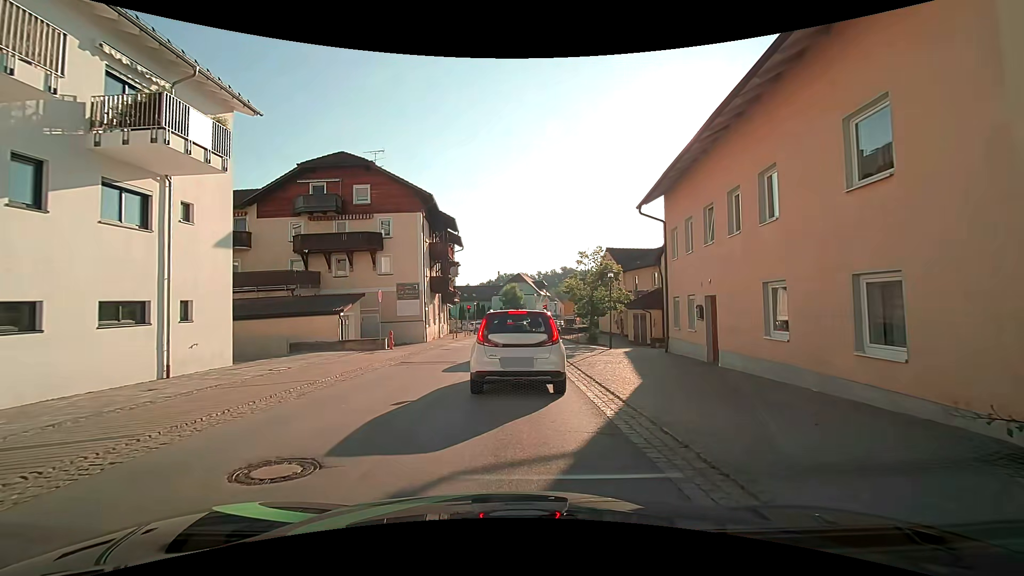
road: secondary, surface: asphalt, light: Day
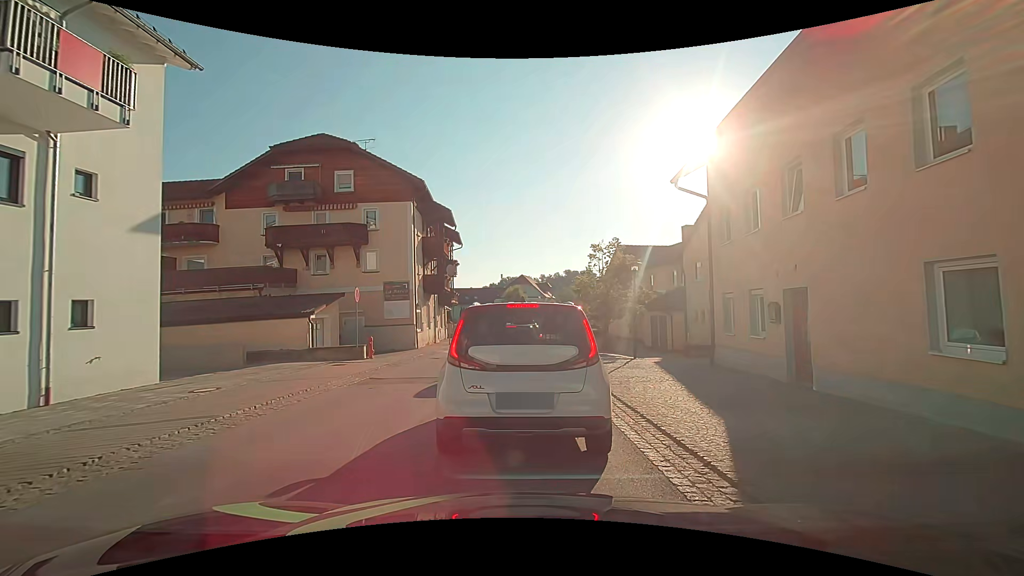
(0.0, +4.0) m; -2°
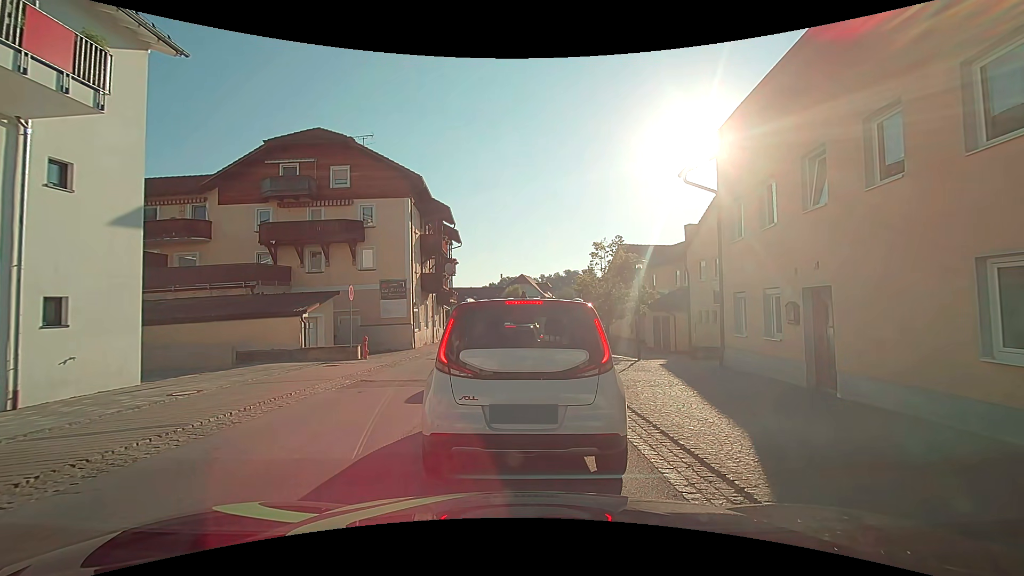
(0.0, +0.7) m; 0°
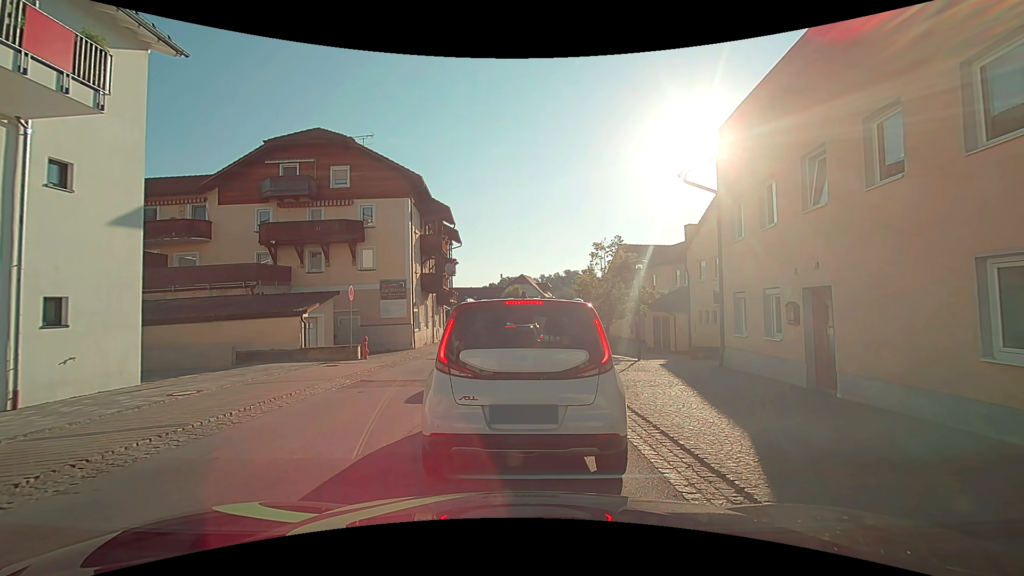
(0.0, 0.0) m; 0°
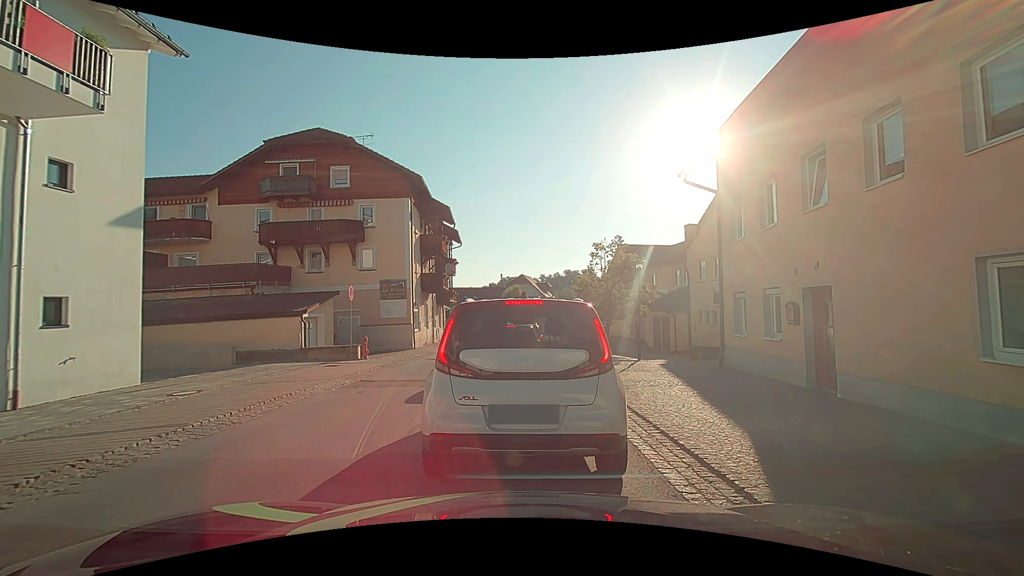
(0.0, 0.0) m; 0°
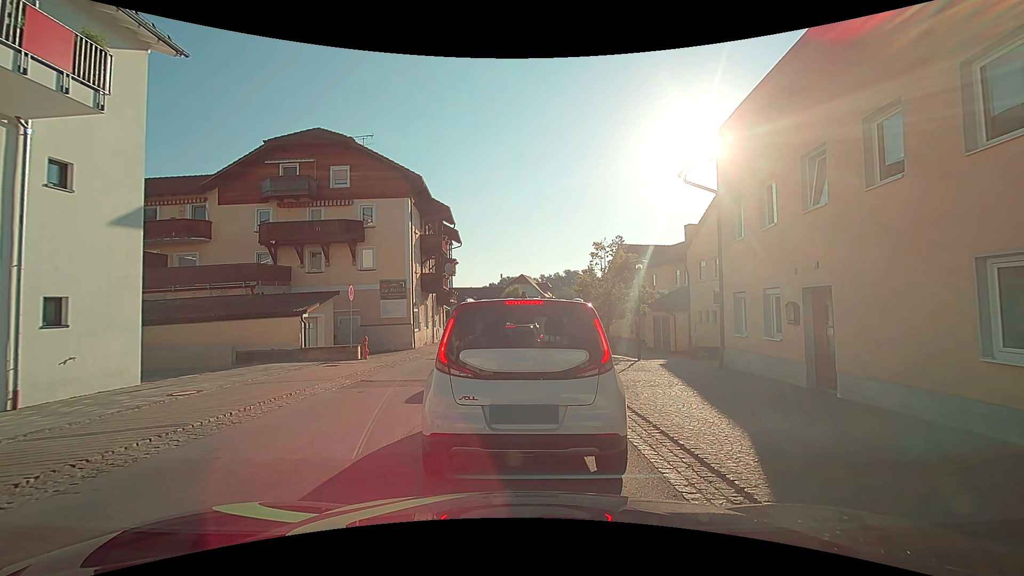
(0.0, 0.0) m; 0°
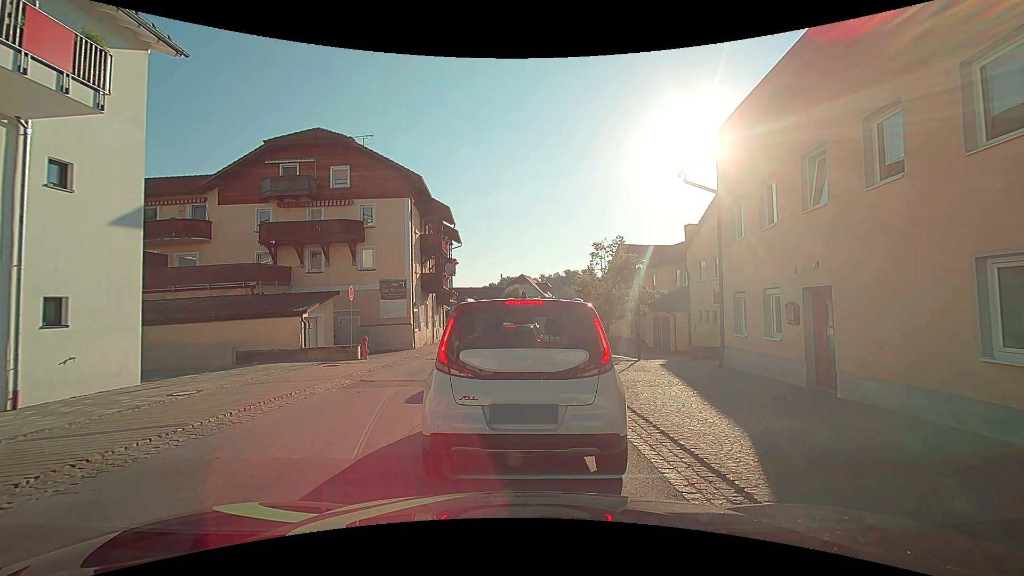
(0.0, 0.0) m; 0°
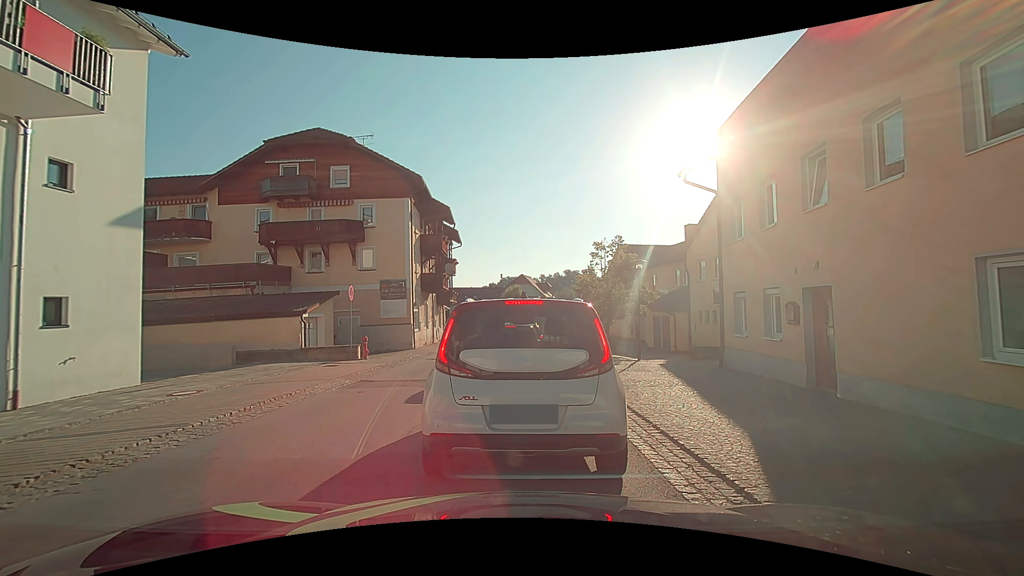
(0.0, 0.0) m; 0°
